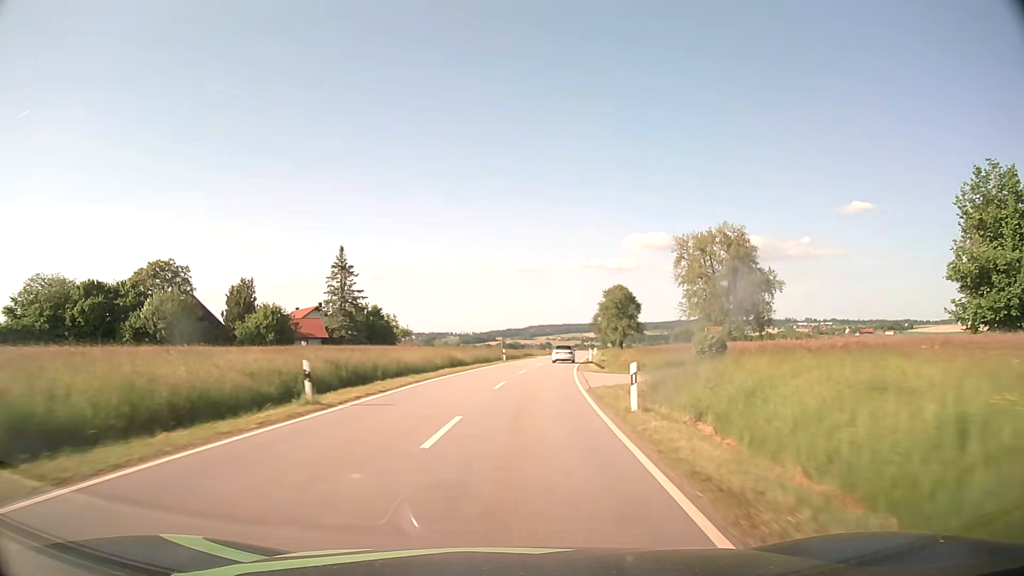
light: Day
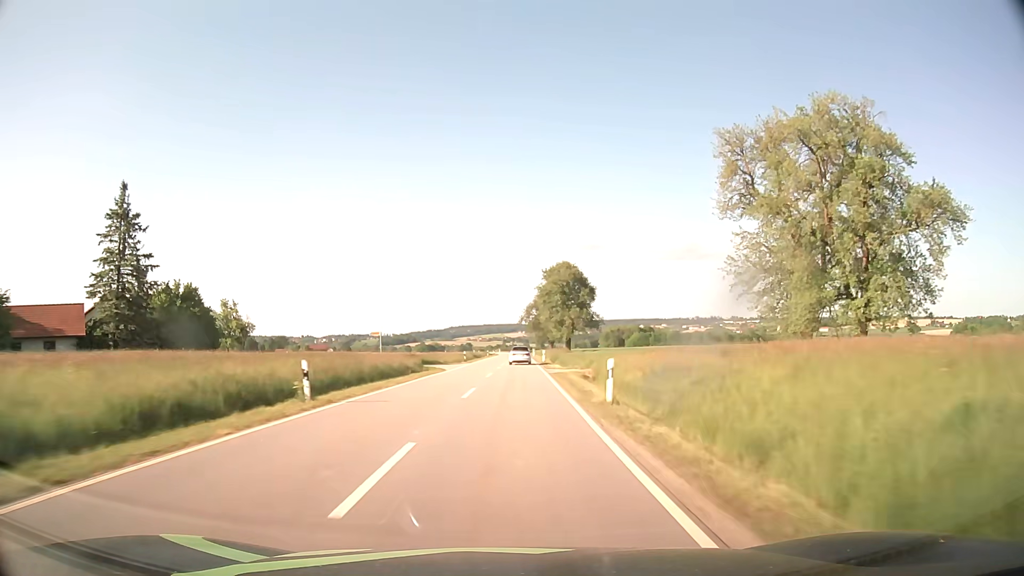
(+2.8, +40.0) m; +7°
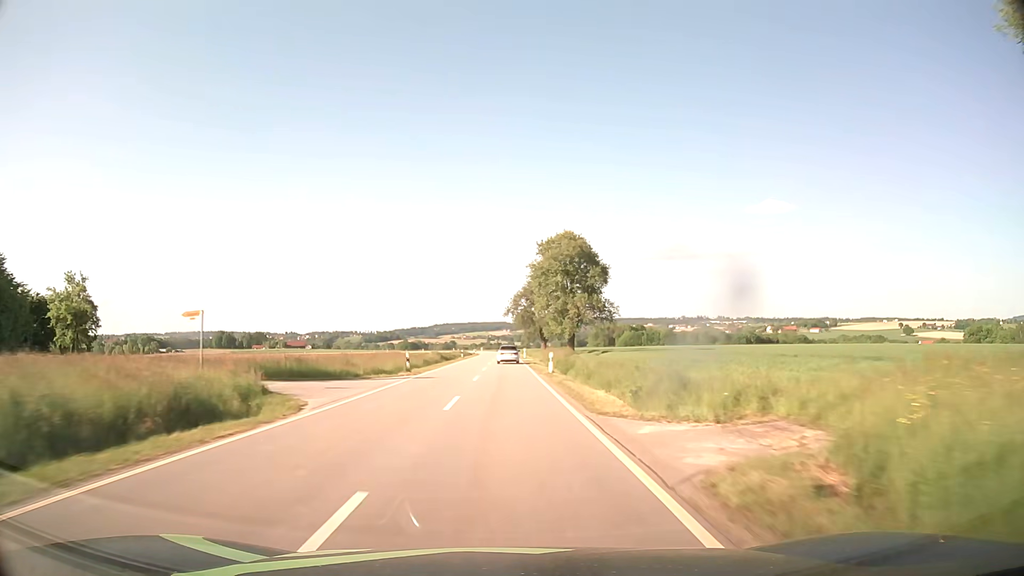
(+0.4, +27.4) m; +1°
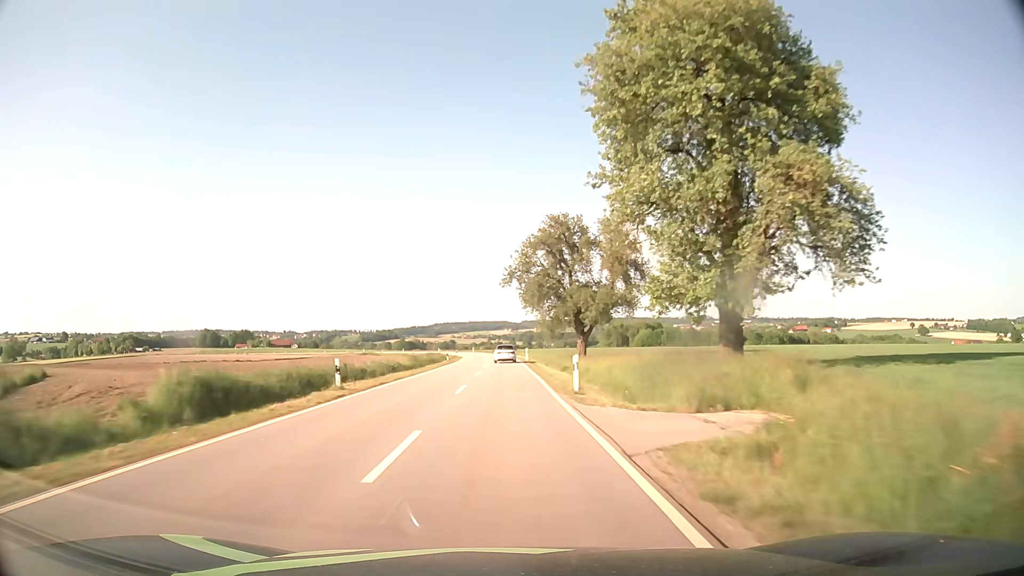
(+0.1, +56.6) m; 0°
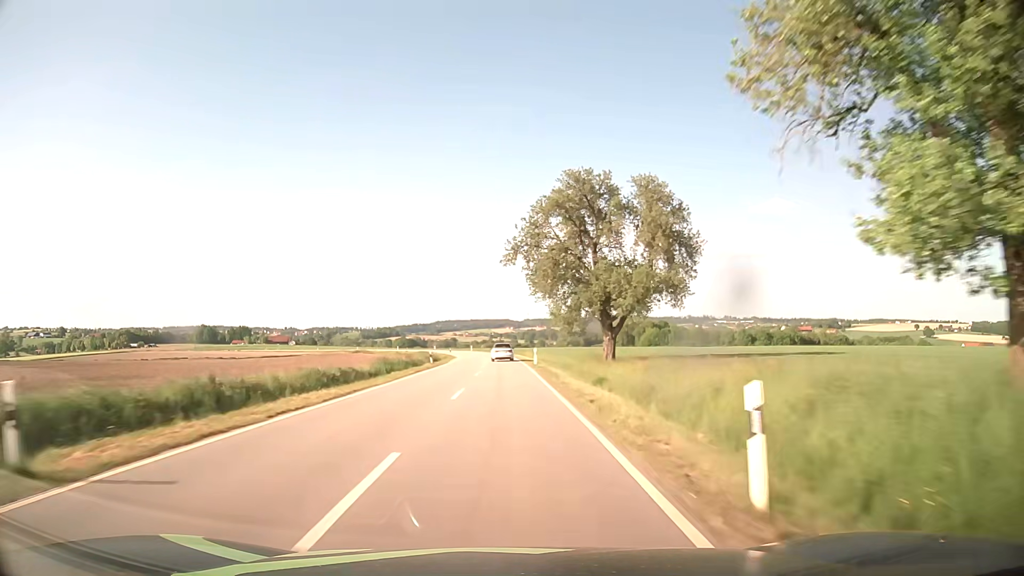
(-0.1, +14.4) m; 0°
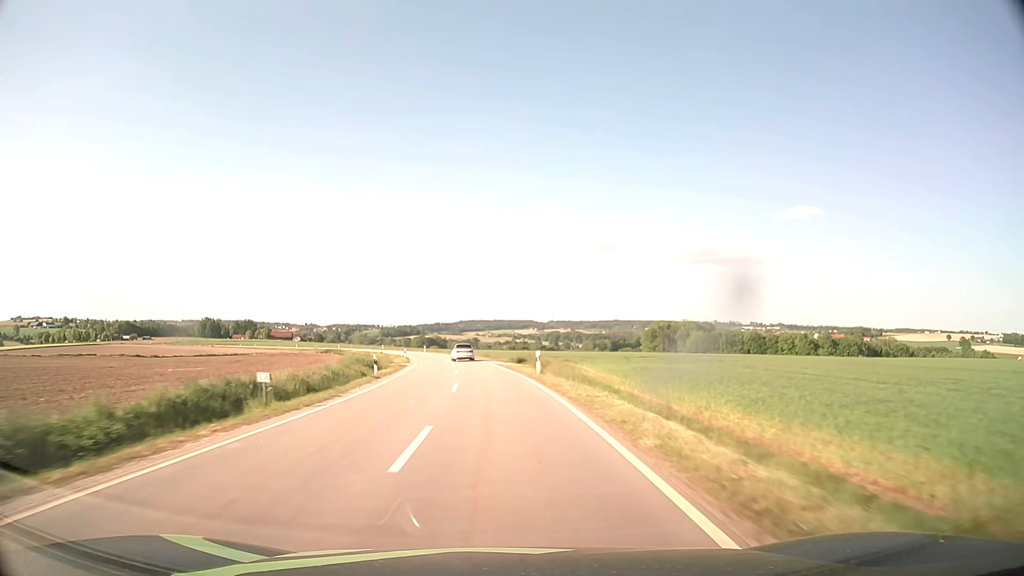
(-0.5, +58.1) m; -2°
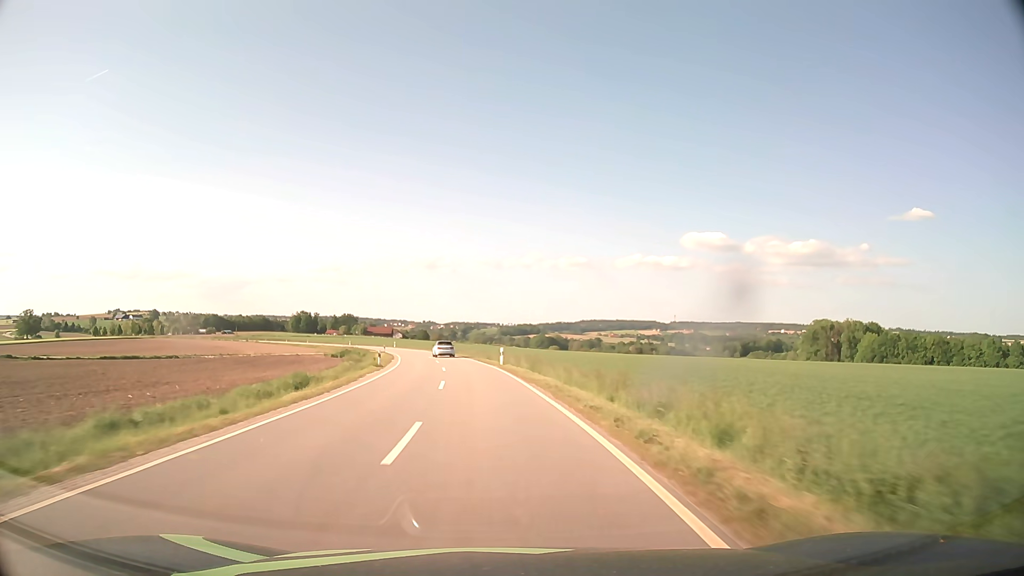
(-6.0, +72.5) m; -10°
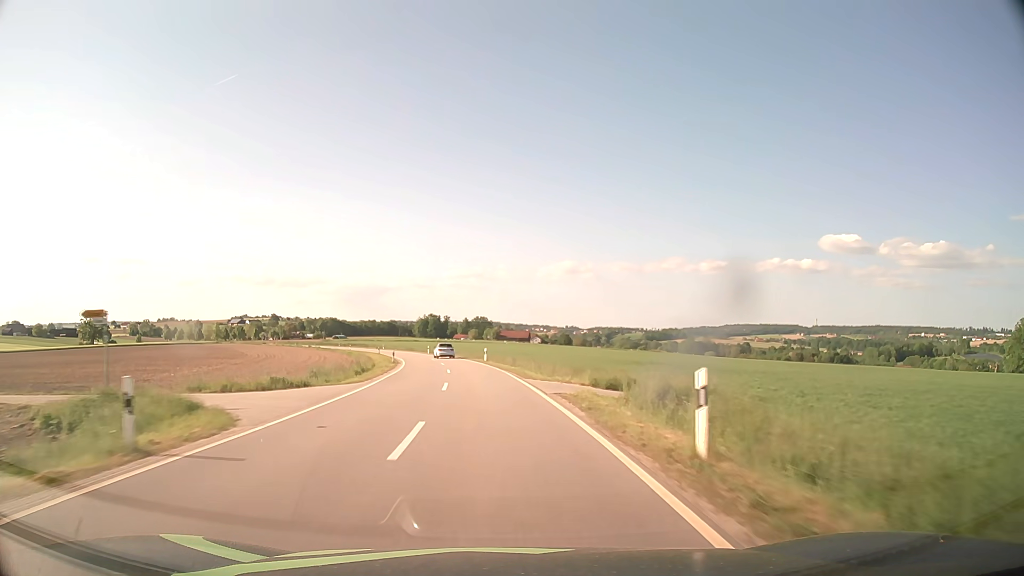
(-8.0, +72.2) m; -12°
(0, +10) (-1, +20) (-1, +30) (-2, +40) (-4, +50) (-5, +60) (-7, +70) (-9, +79) (-12, +89) (-15, +99) m
